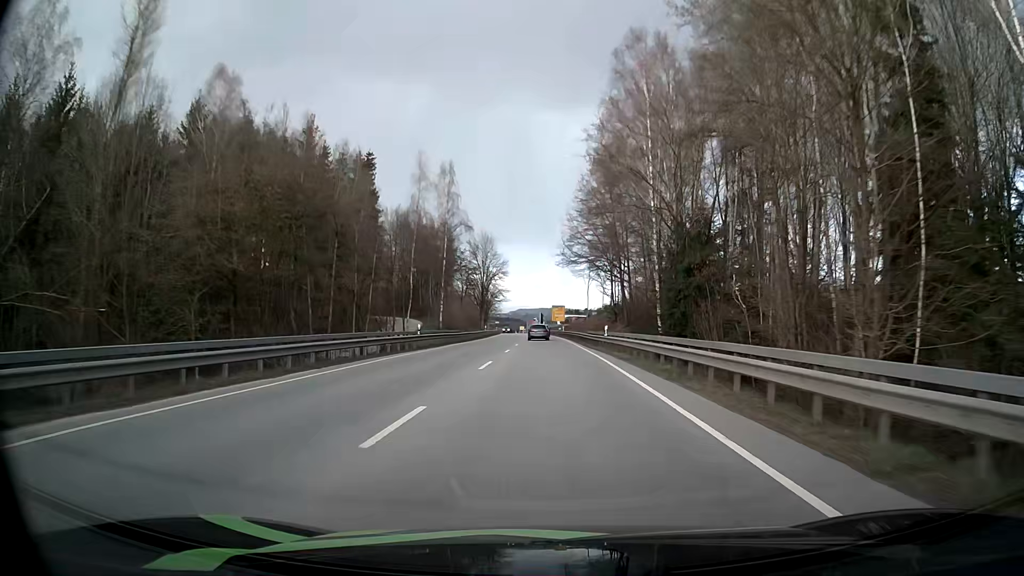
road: primary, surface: asphalt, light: Day
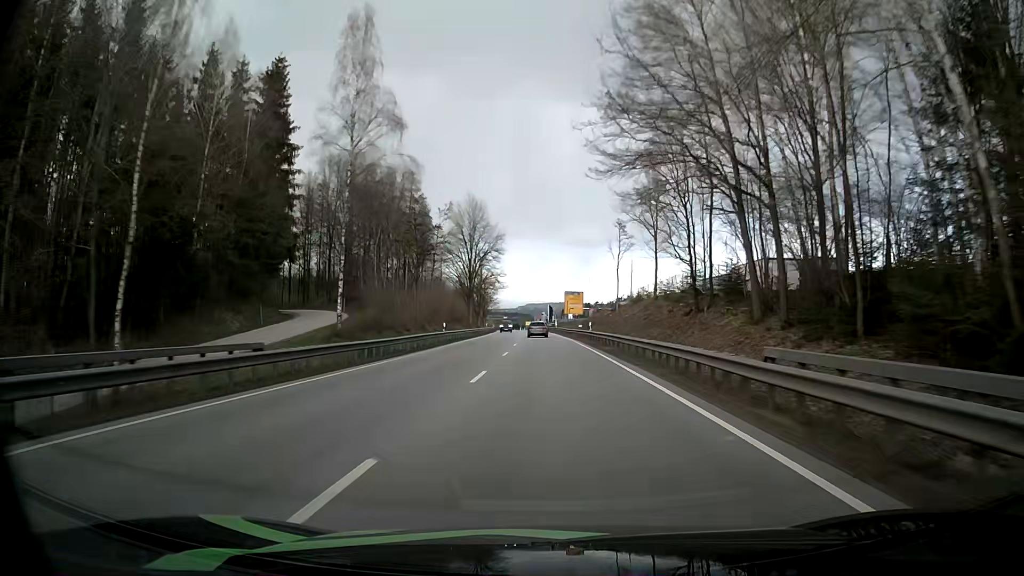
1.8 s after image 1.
(-0.4, +40.7) m; -1°
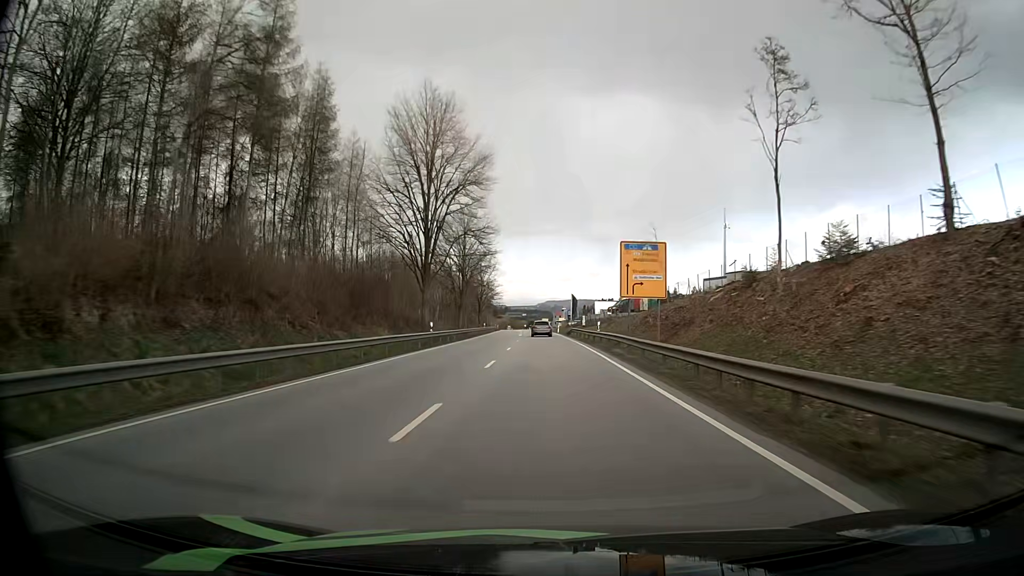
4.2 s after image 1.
(-0.8, +56.3) m; -2°
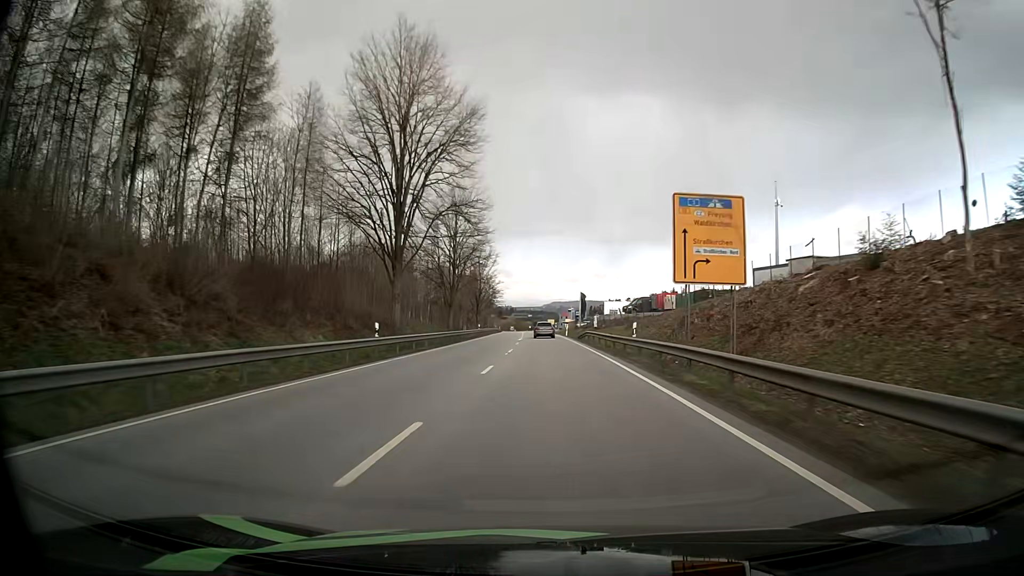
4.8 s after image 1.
(-0.1, +14.4) m; -1°
(0, +10) (0, +20) (0, +30) (0, +40) (-1, +50) (-1, +60) (-1, +70) (-2, +80) (-2, +90) (-2, +100) m
